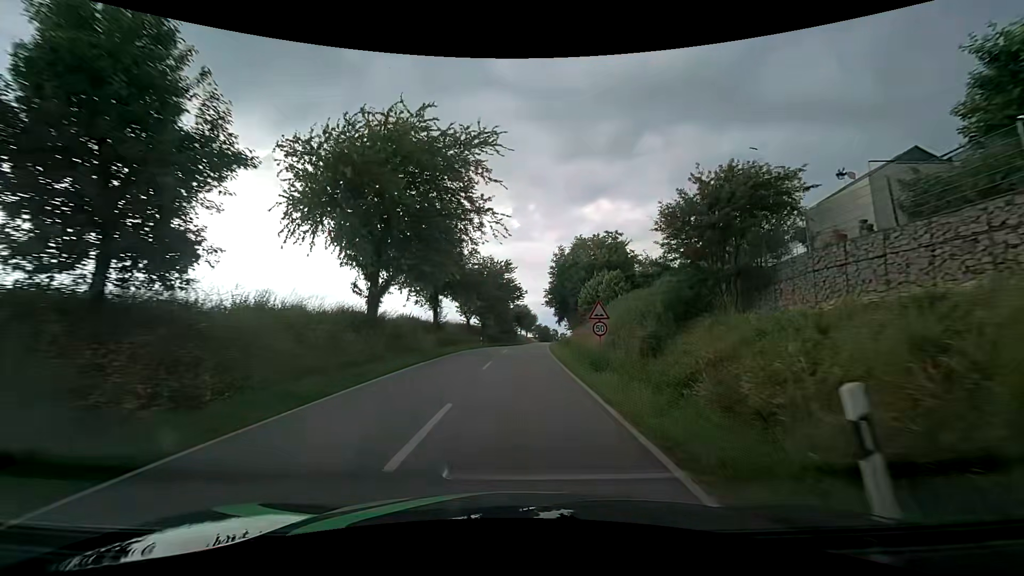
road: tertiary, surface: asphalt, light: Day
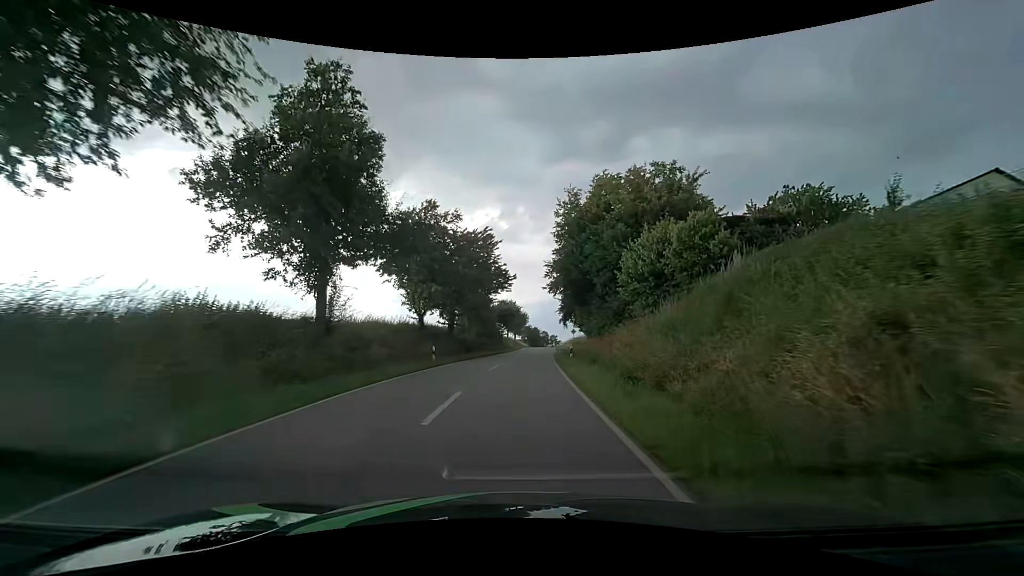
(+0.3, +20.9) m; +1°
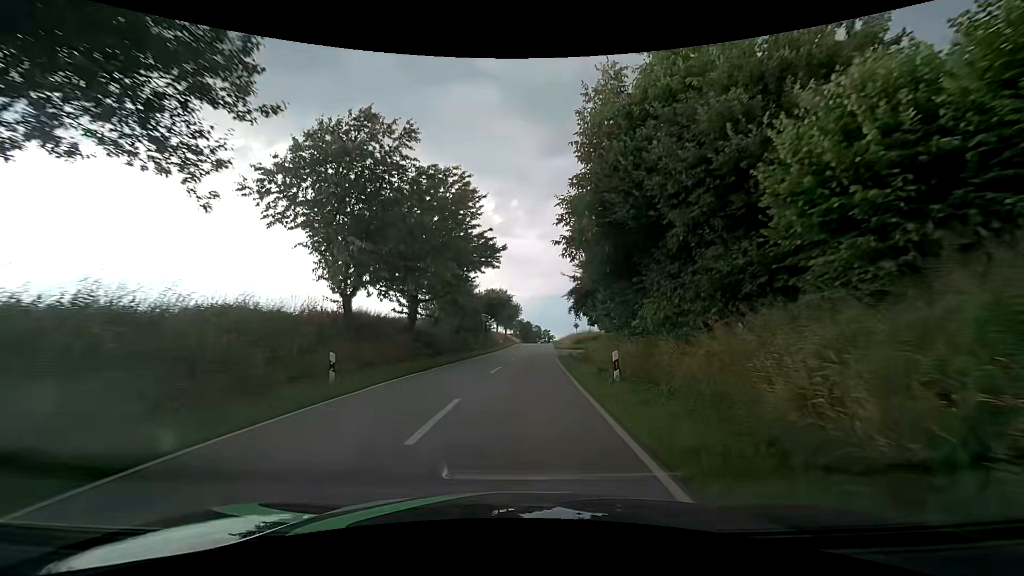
(+0.2, +13.3) m; +1°
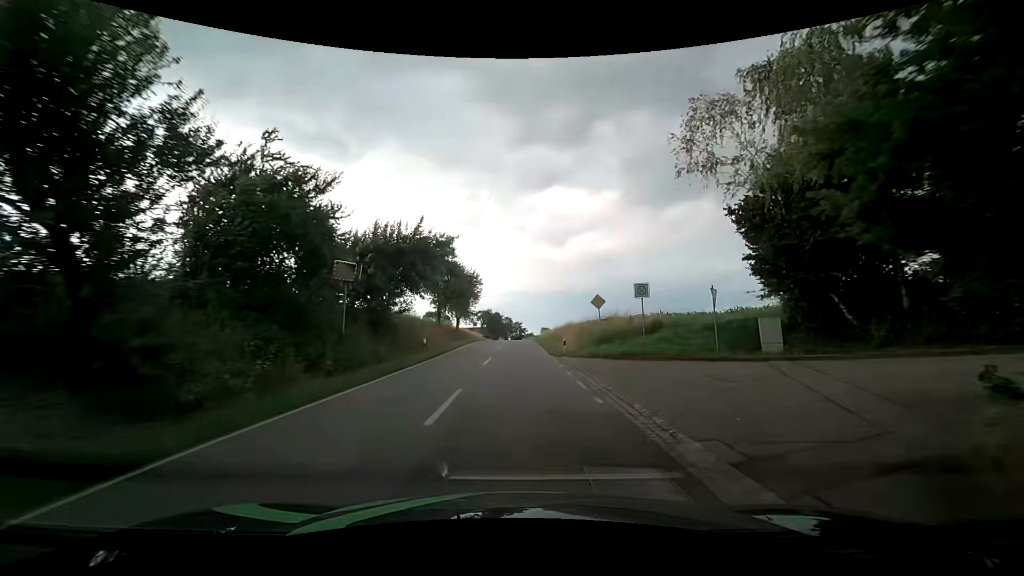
(+1.1, +34.9) m; +4°
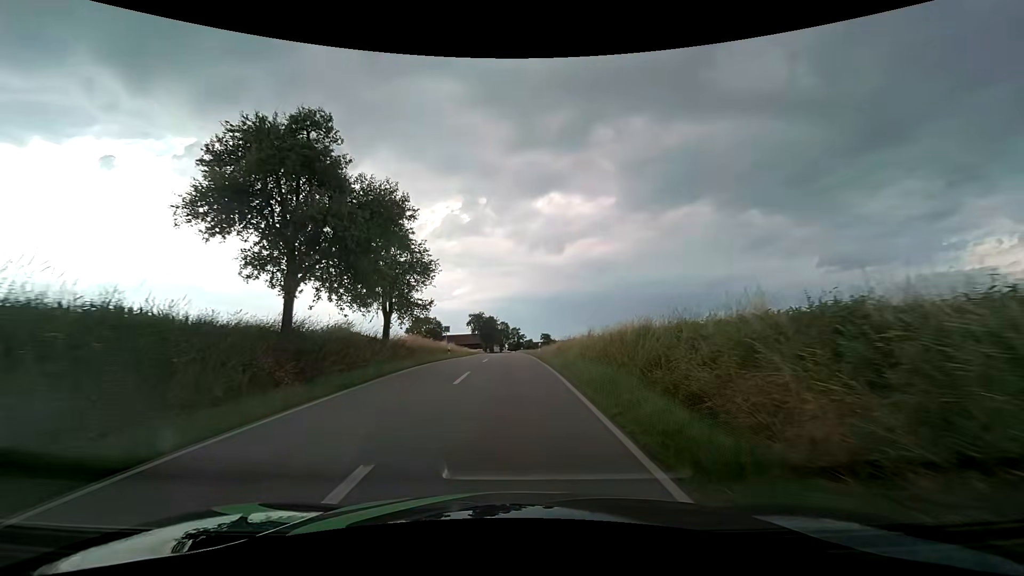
(+0.2, +29.9) m; 0°
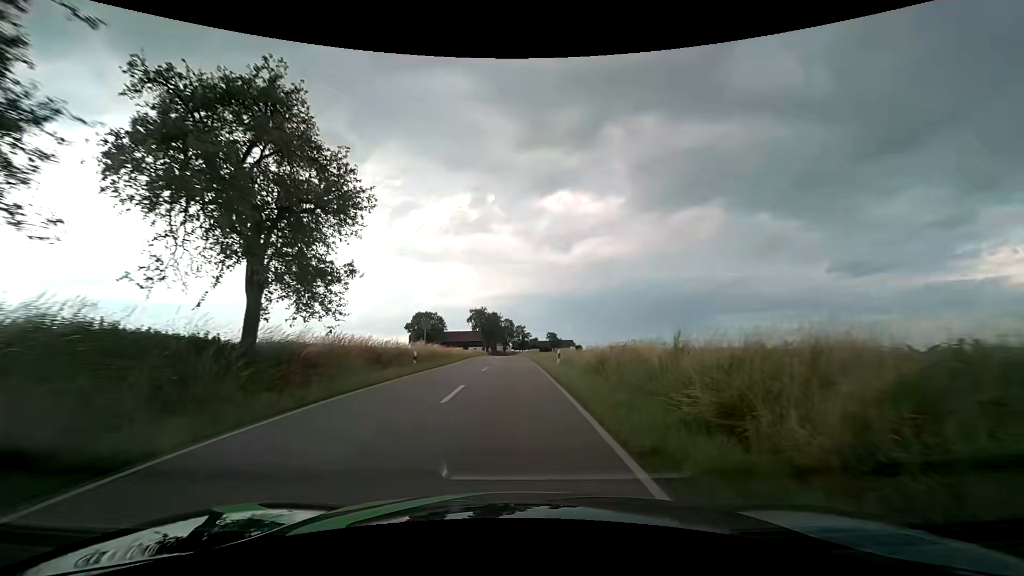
(-0.1, +14.5) m; -1°
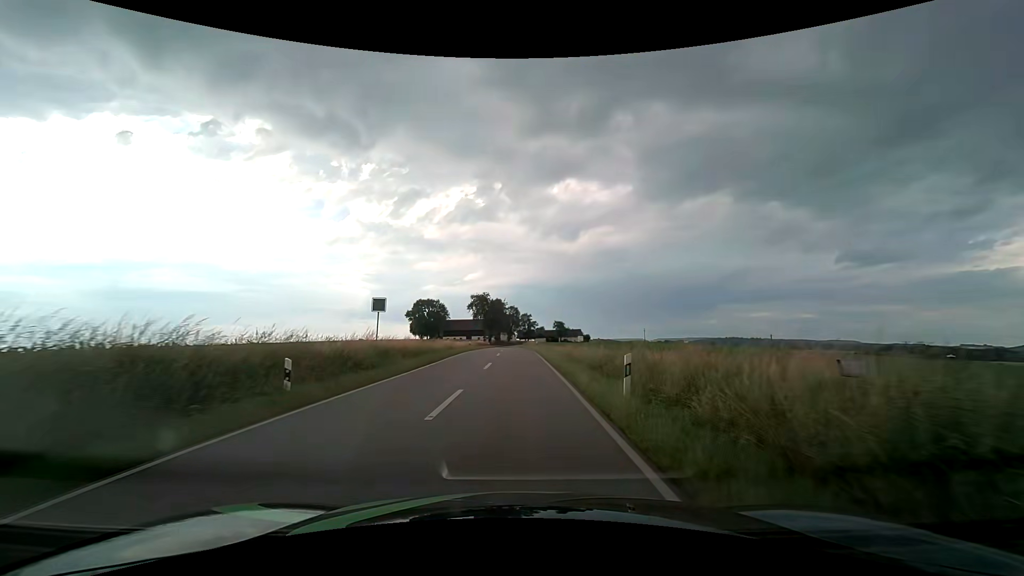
(0.0, +14.3) m; 0°
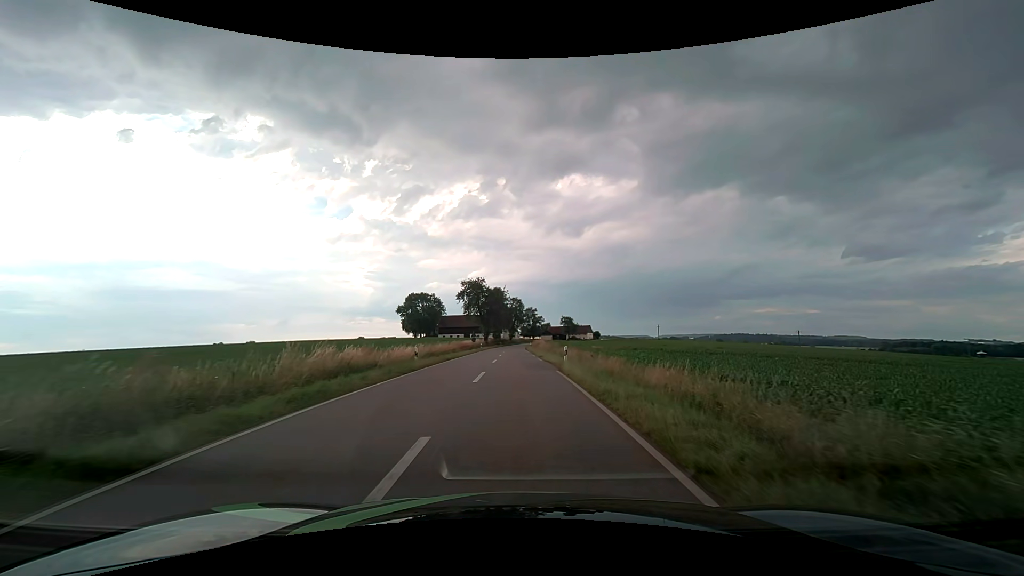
(-0.1, +29.9) m; 0°
(0, +10) (0, +20) (0, +30) (0, +40) (0, +50) (0, +60) (0, +70) (0, +80) (-1, +90) (0, +100) m
